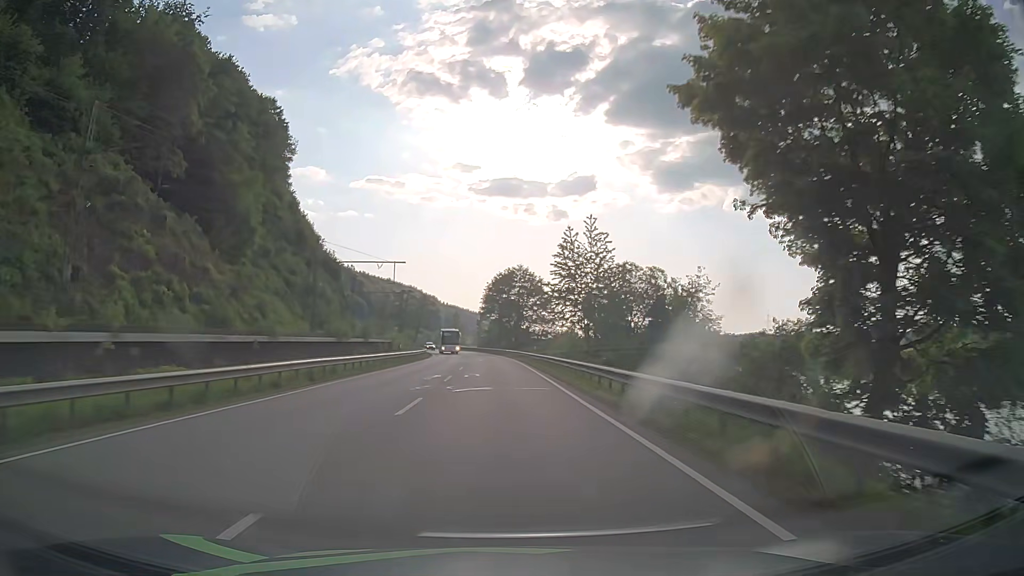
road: primary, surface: asphalt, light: Day
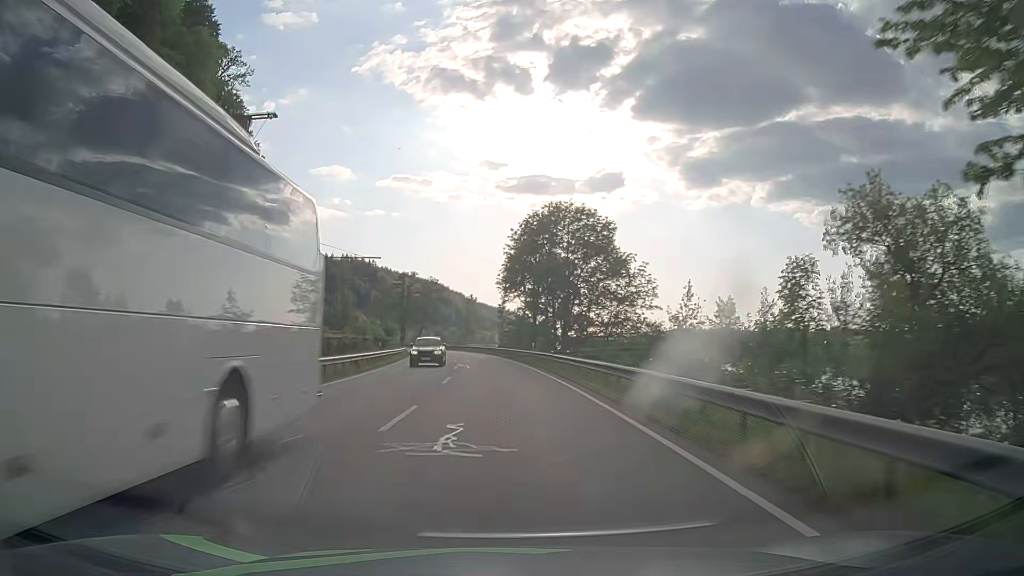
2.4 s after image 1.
(-0.7, +50.3) m; -2°
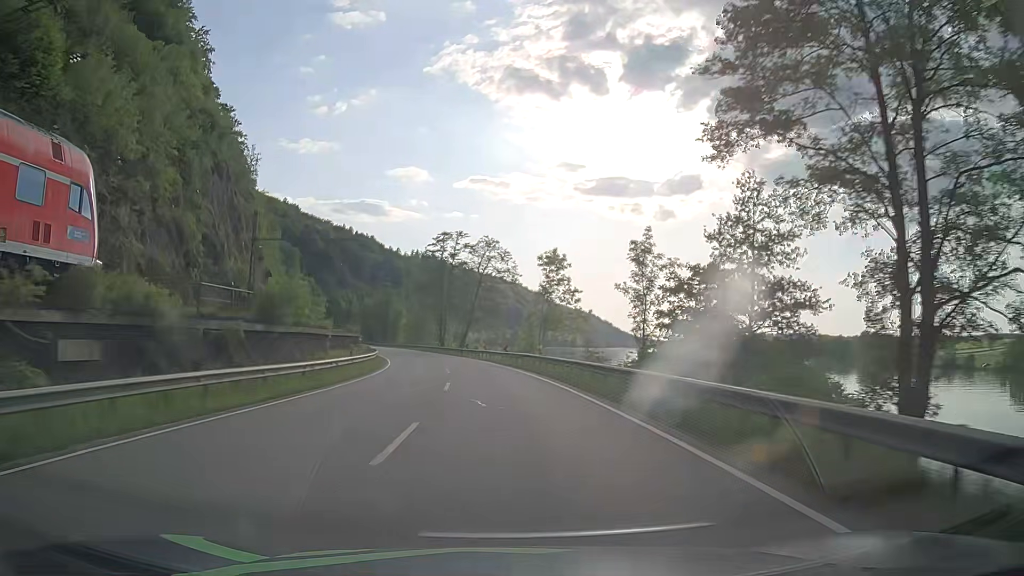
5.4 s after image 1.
(-3.2, +62.4) m; -6°
(0, +10) (-1, +20) (-1, +30) (-3, +40) (-4, +50) (-6, +60) (-8, +69) (-10, +79) (-13, +89) (-15, +99) m
